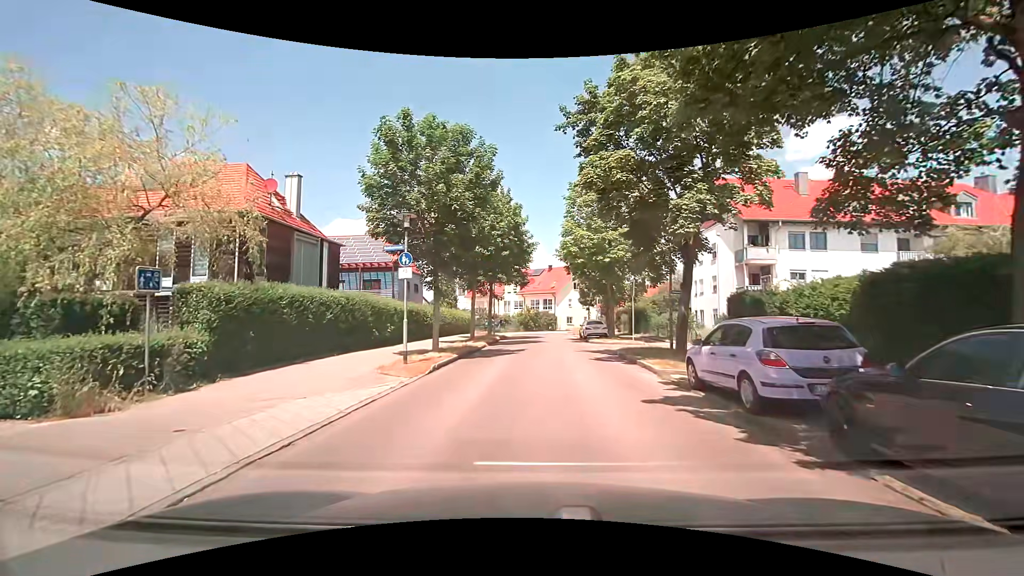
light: Day
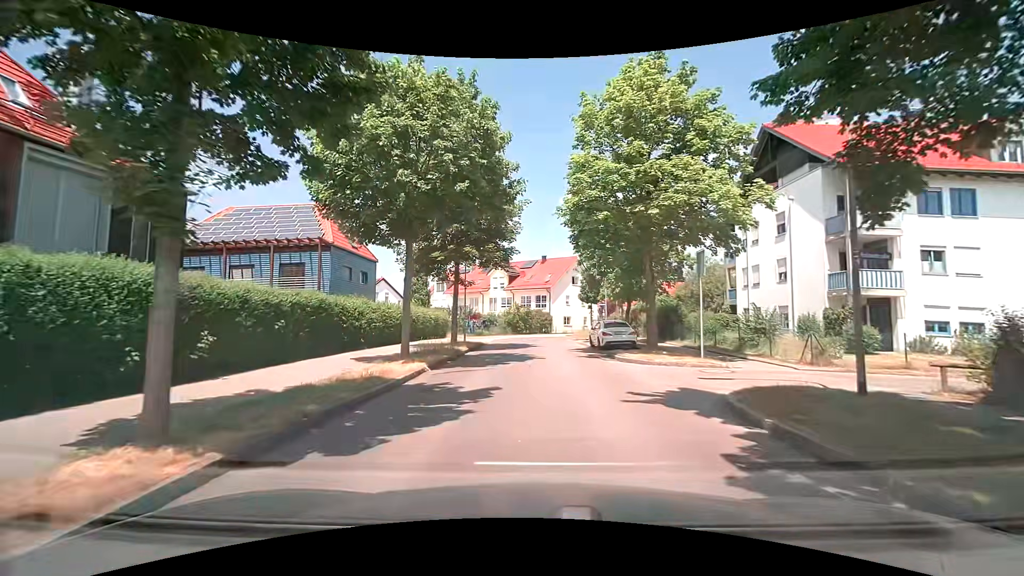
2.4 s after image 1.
(-0.1, +13.5) m; 0°
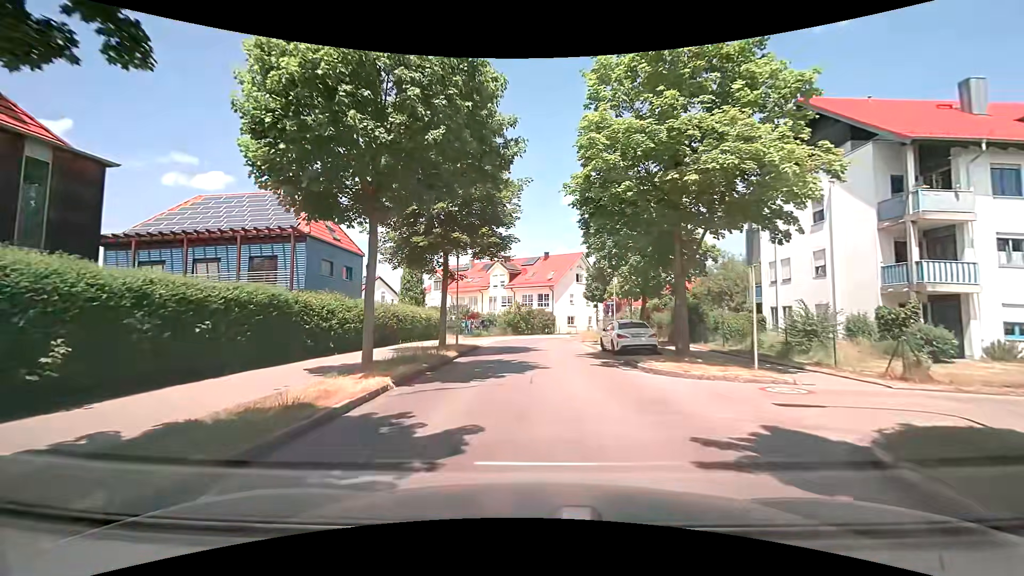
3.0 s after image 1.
(0.0, +3.7) m; 0°
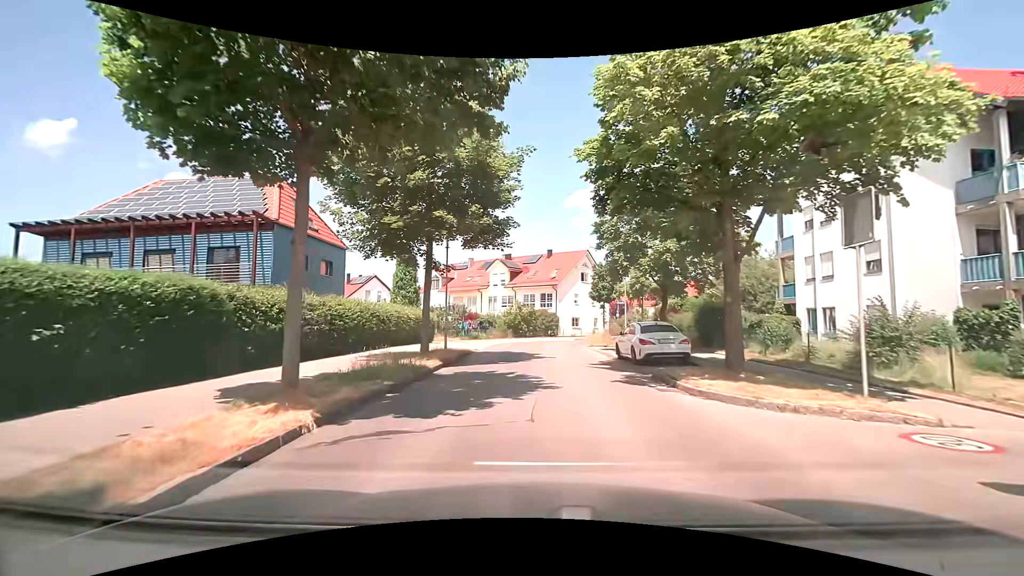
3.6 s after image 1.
(0.0, +3.9) m; -1°
